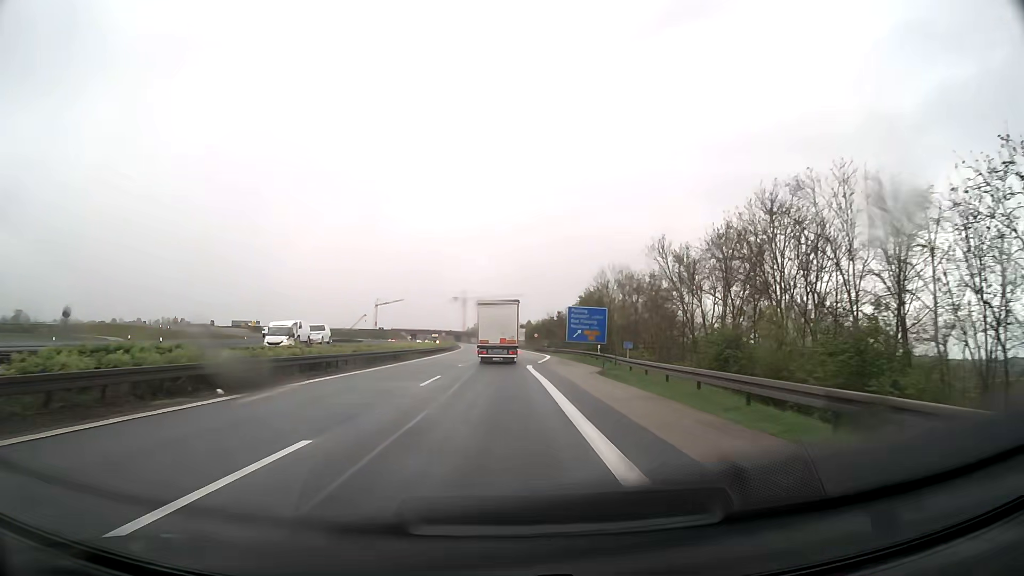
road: motorway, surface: asphalt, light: Day
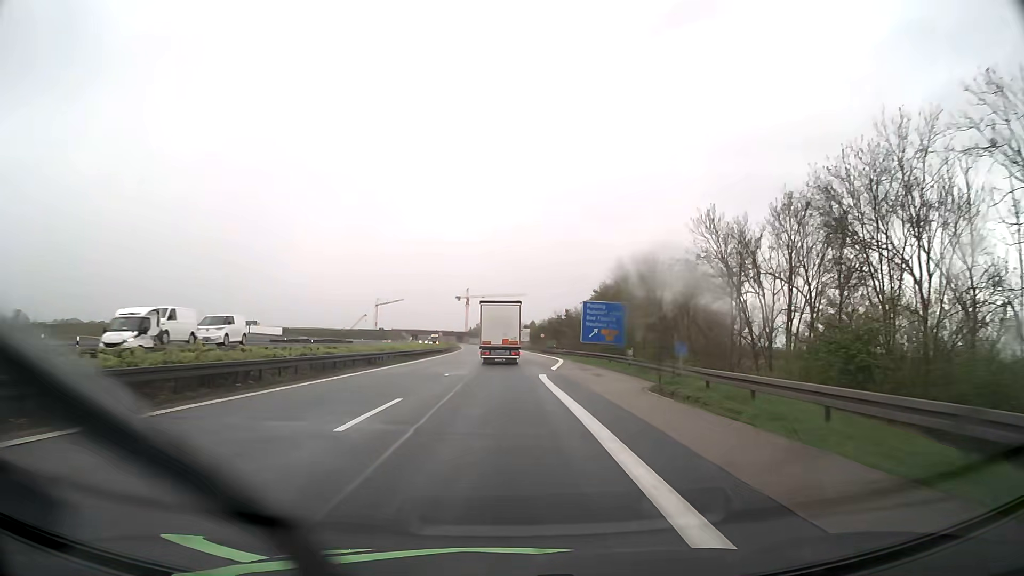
(0.0, +11.0) m; 0°
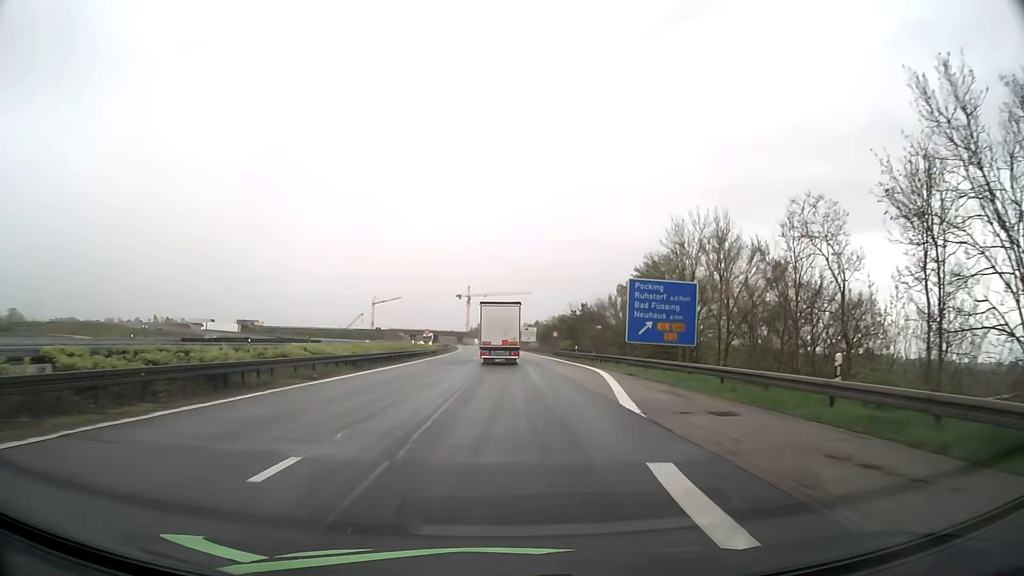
(0.0, +21.9) m; 0°
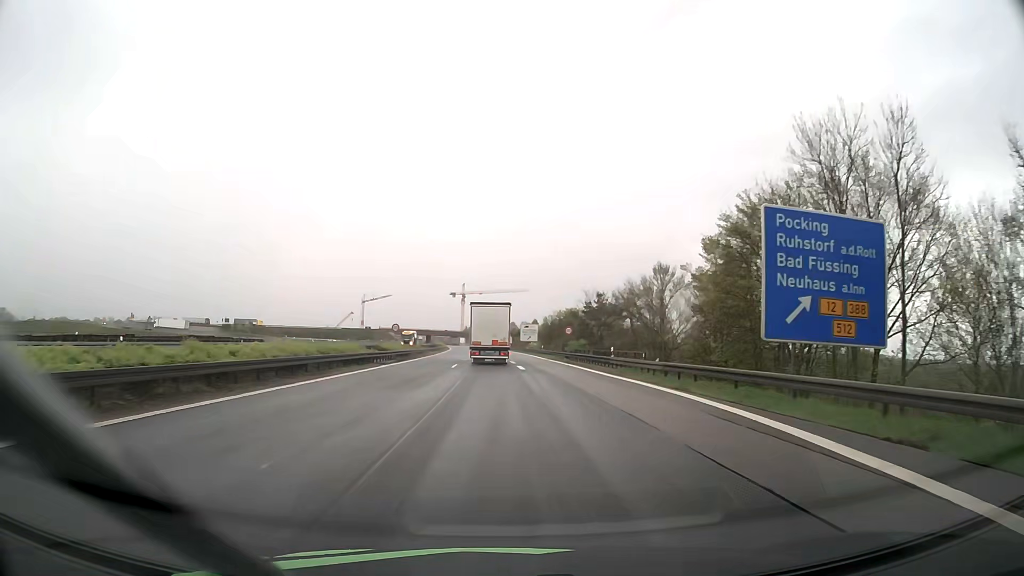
(0.0, +22.0) m; 0°
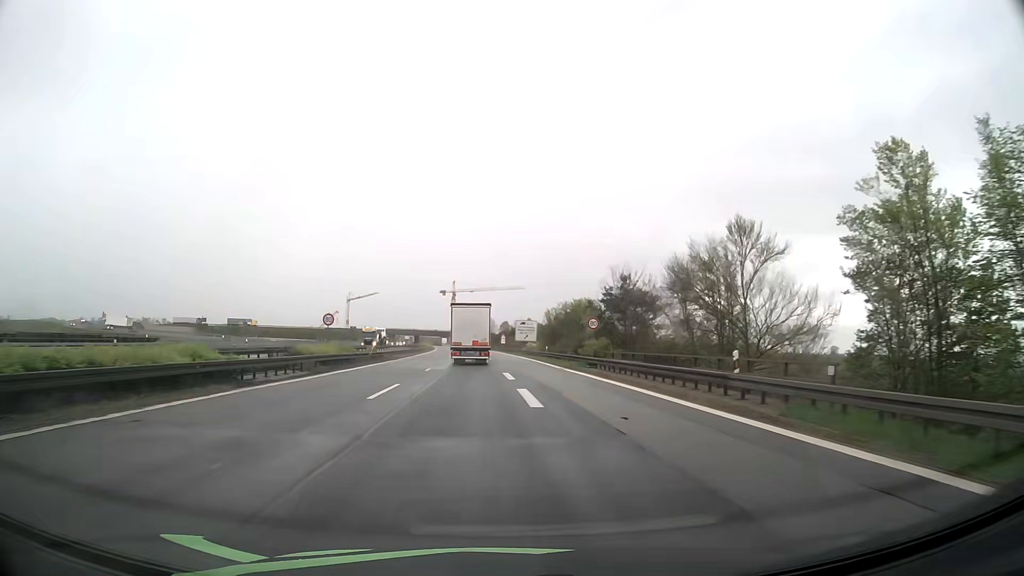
(+0.1, +22.0) m; +1°
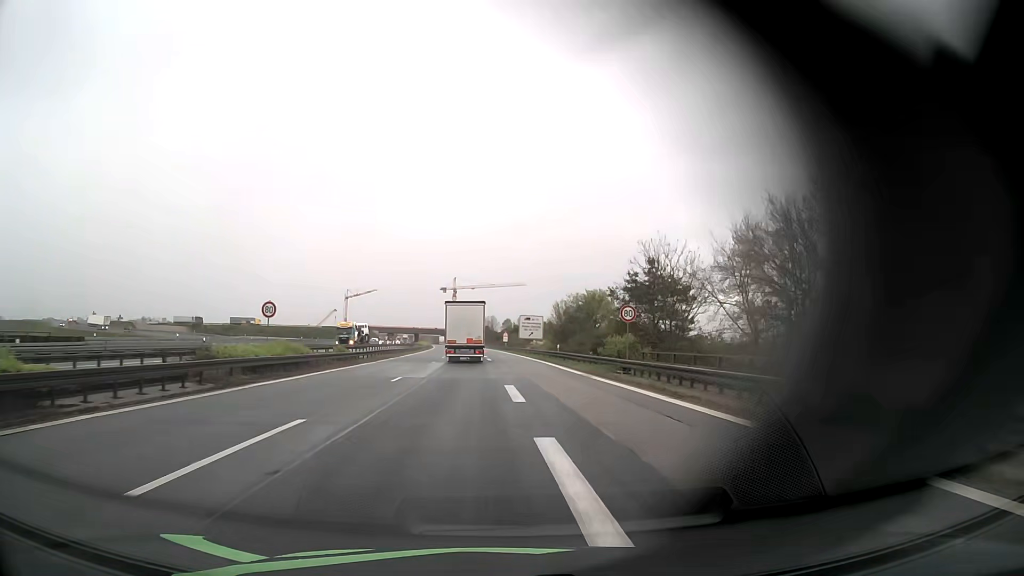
(0.0, +11.1) m; 0°
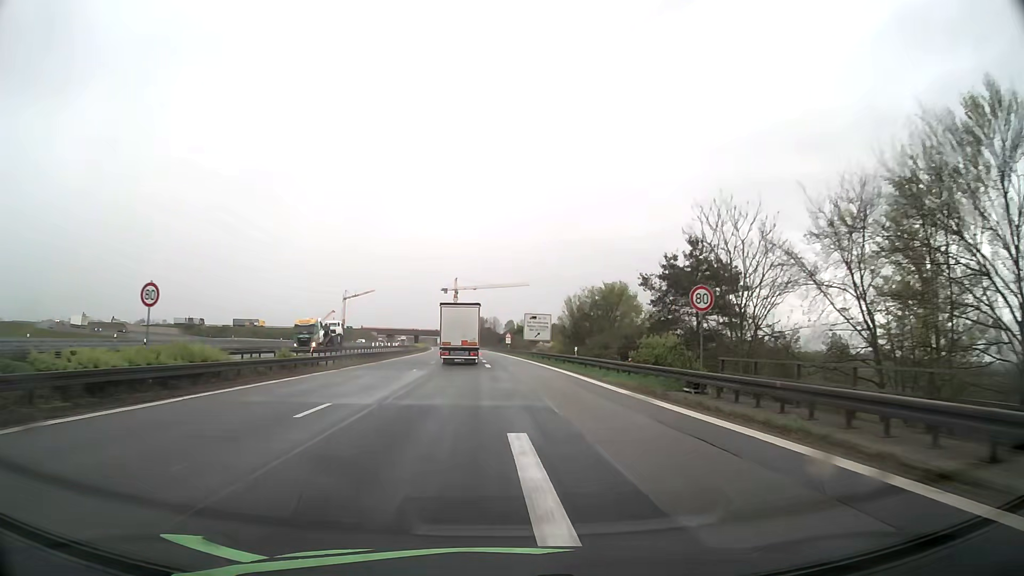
(0.0, +11.3) m; 0°
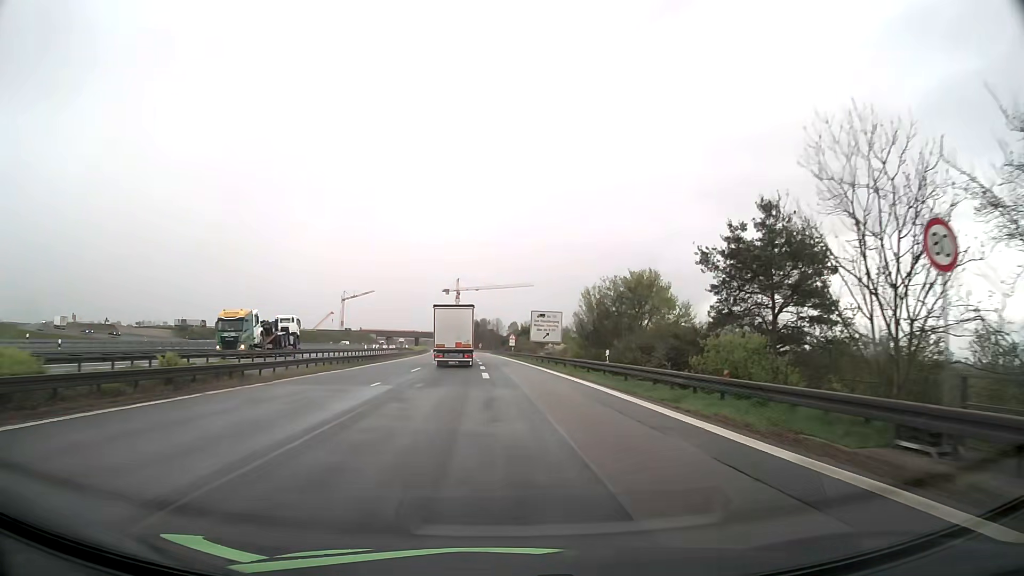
(0.0, +11.6) m; 0°
